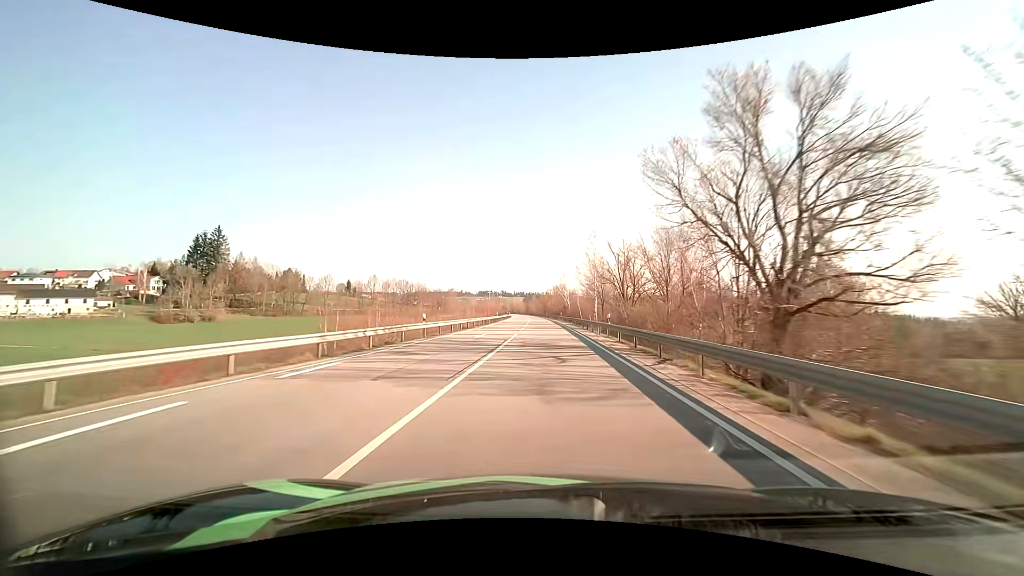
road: primary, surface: asphalt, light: Day
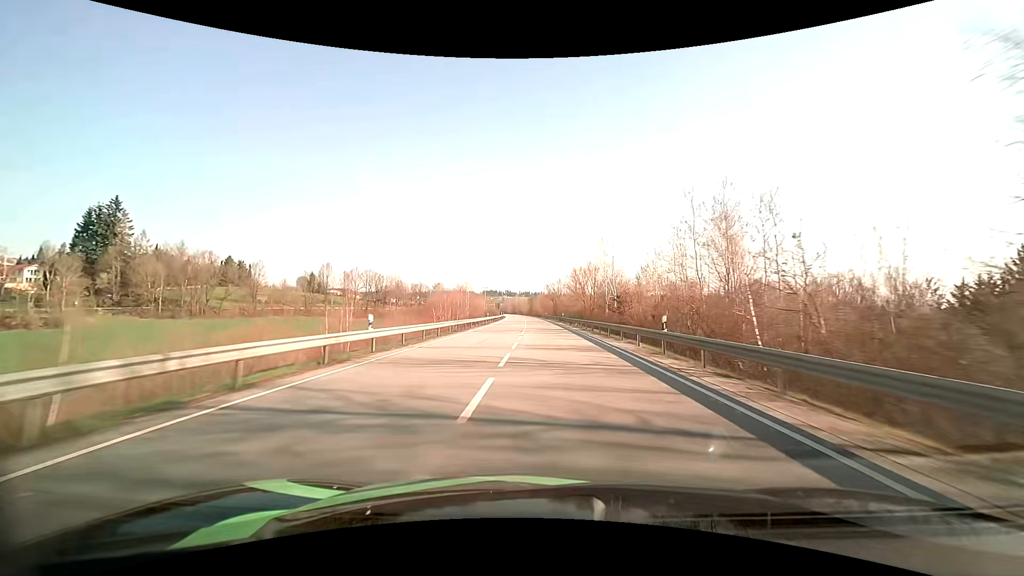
(-0.3, +62.6) m; -1°
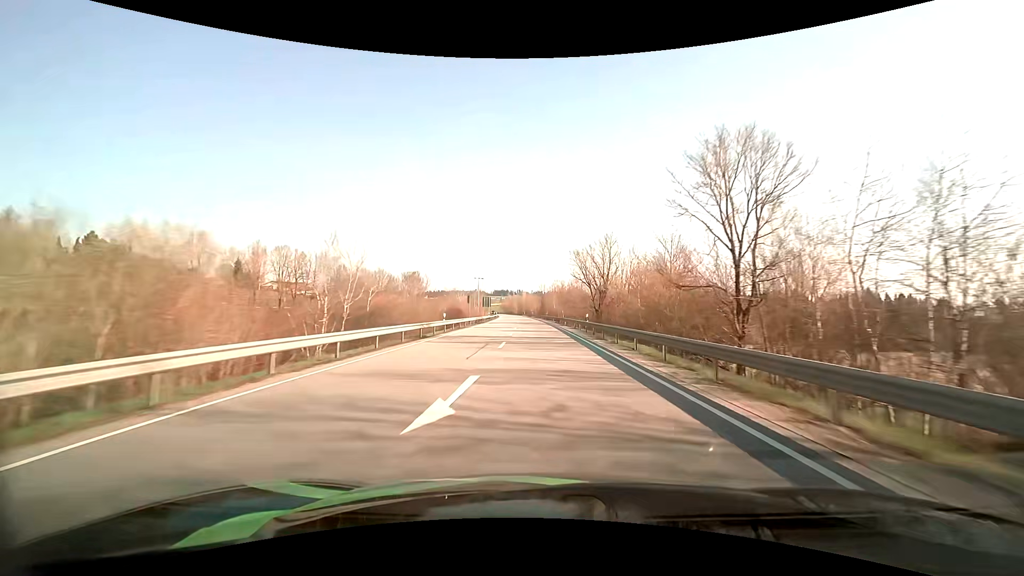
(-0.7, +78.6) m; -1°
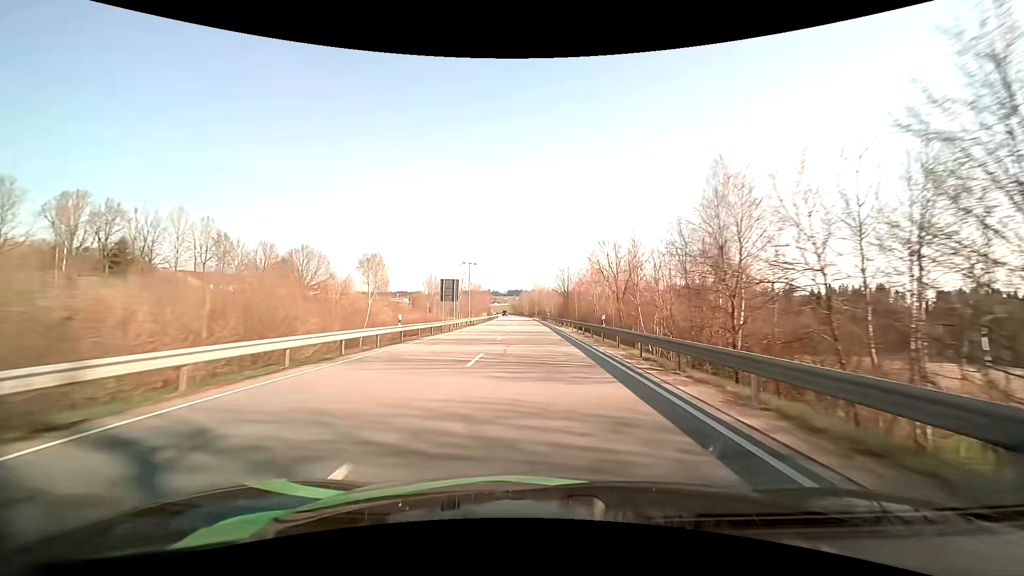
(-1.1, +63.1) m; -2°
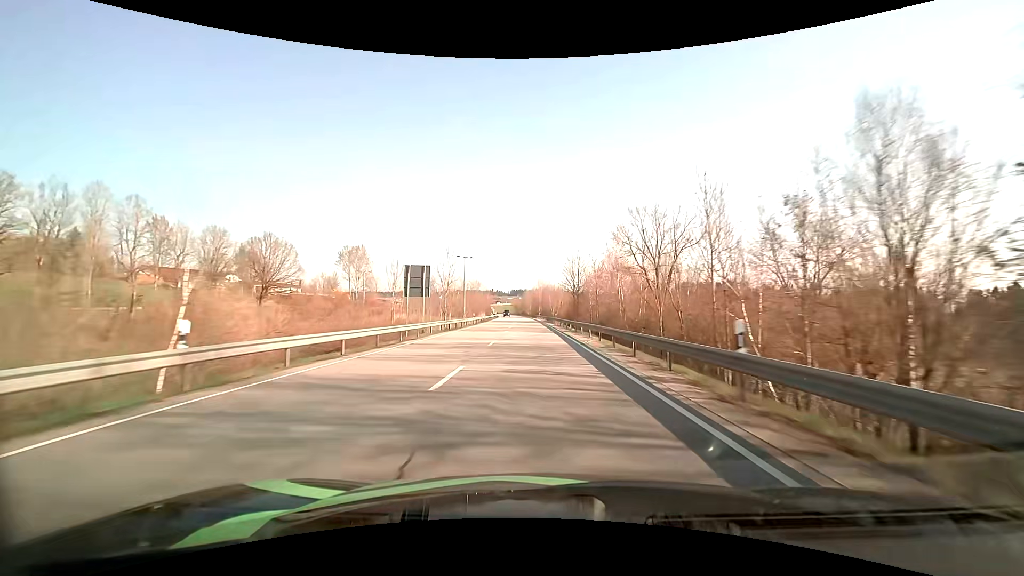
(0.0, +15.9) m; 0°
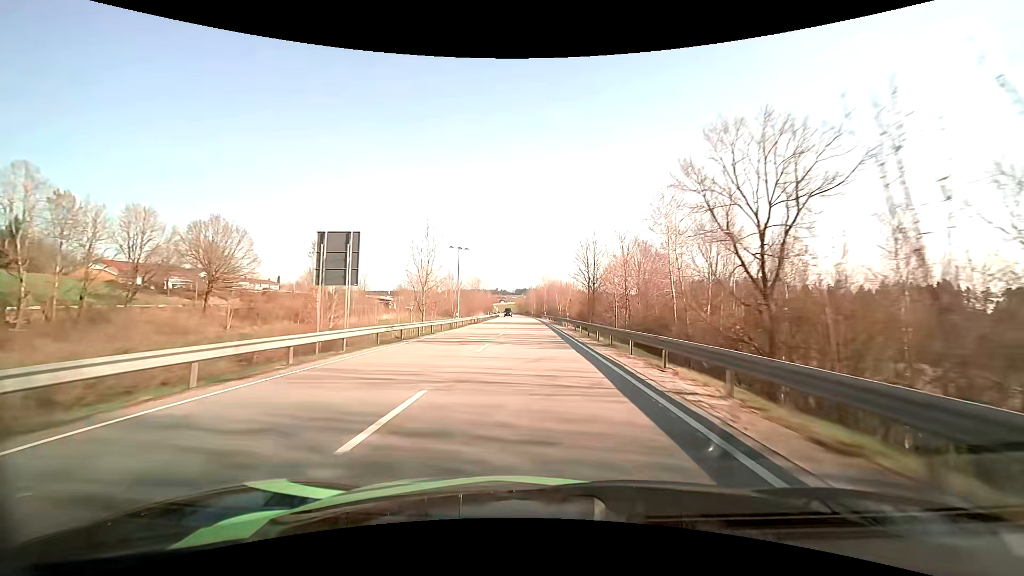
(-0.1, +15.9) m; -1°
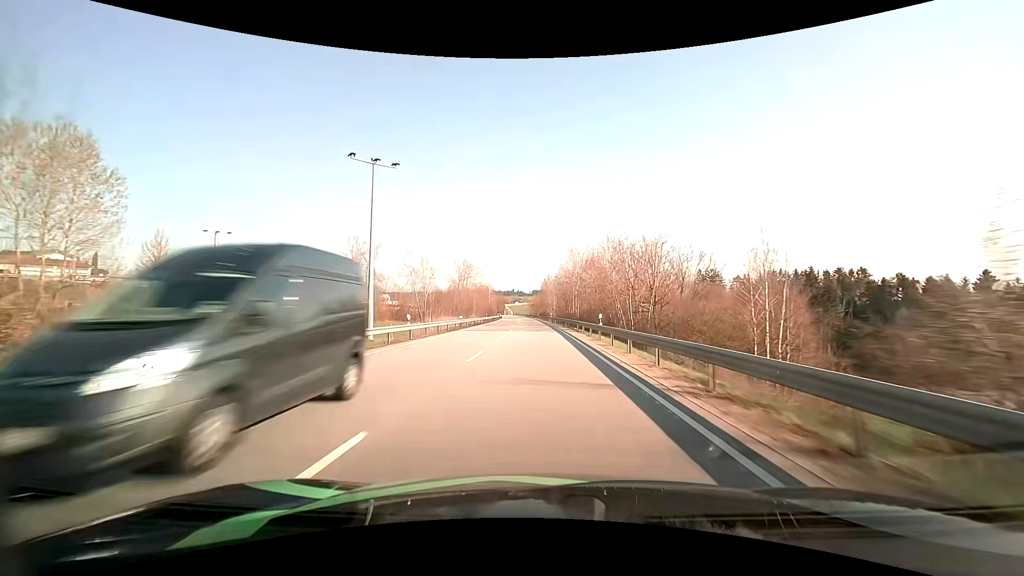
(-1.0, +63.4) m; -2°
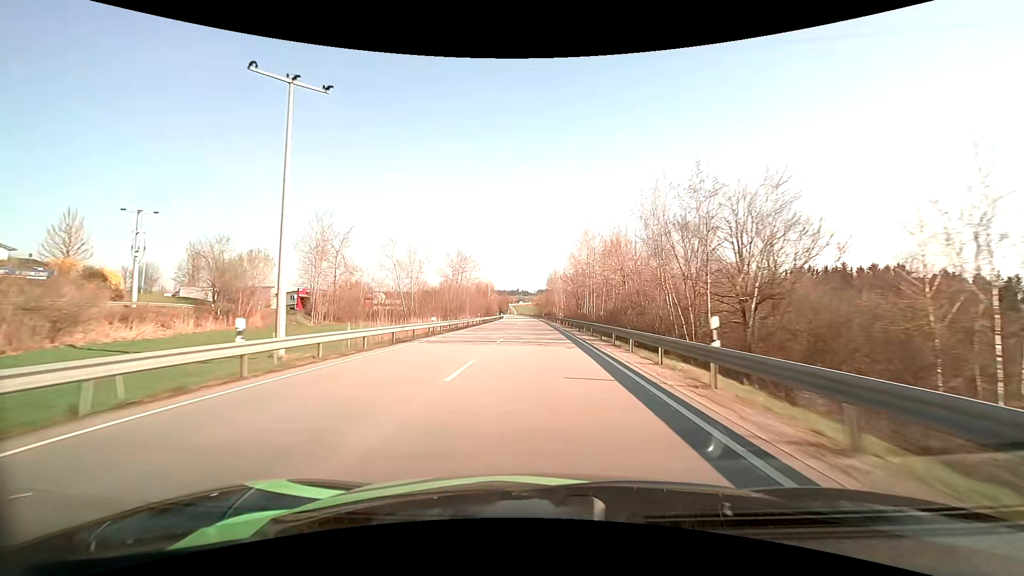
(-0.1, +15.8) m; -1°
(0, +10) (0, +20) (0, +30) (0, +40) (0, +50) (-1, +60) (-1, +70) (-1, +80) (-2, +90) (-2, +100) m
